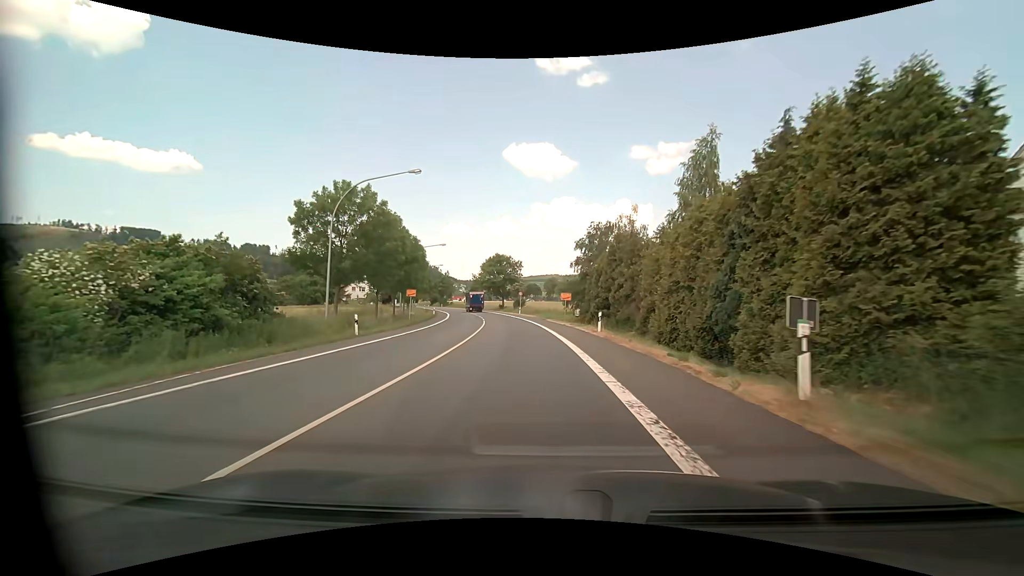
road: primary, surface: asphalt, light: Day
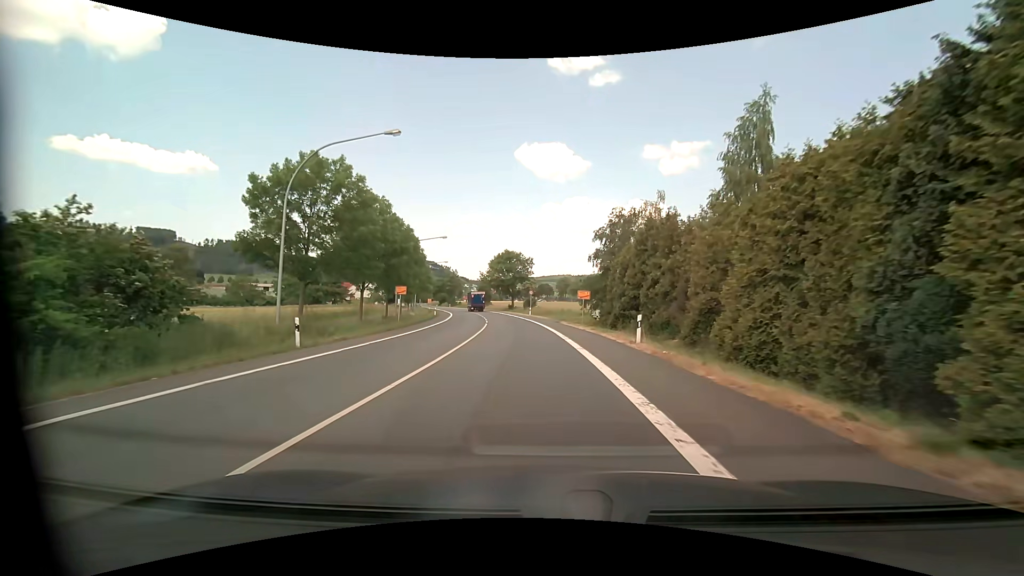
(-0.1, +7.3) m; -2°
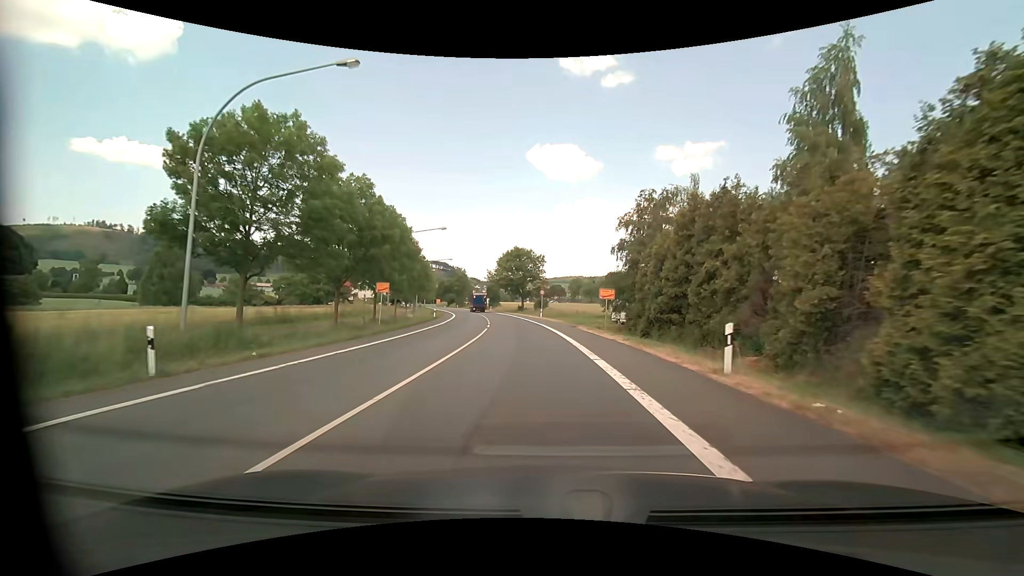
(-0.1, +7.4) m; -1°
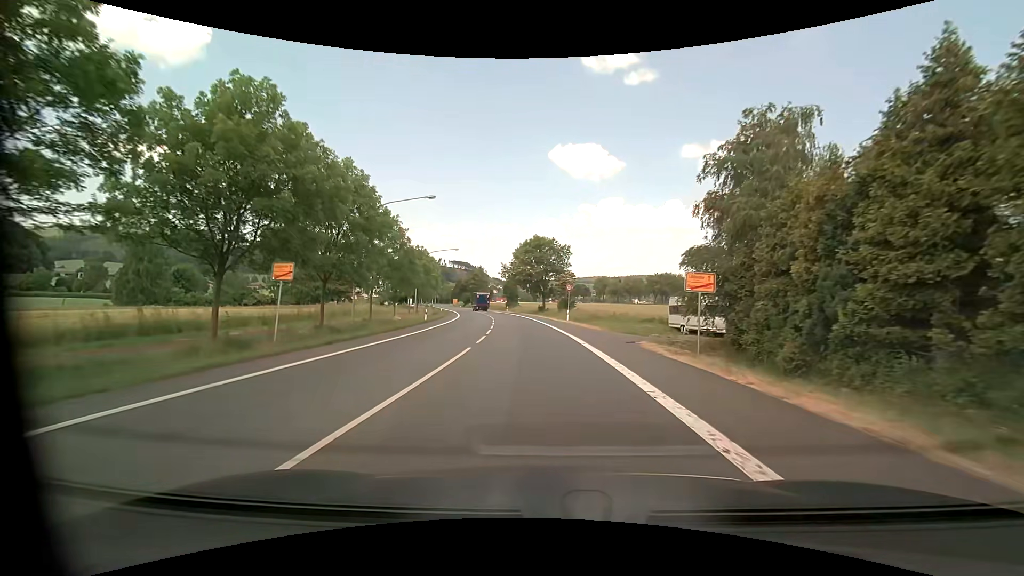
(-0.3, +15.1) m; -2°
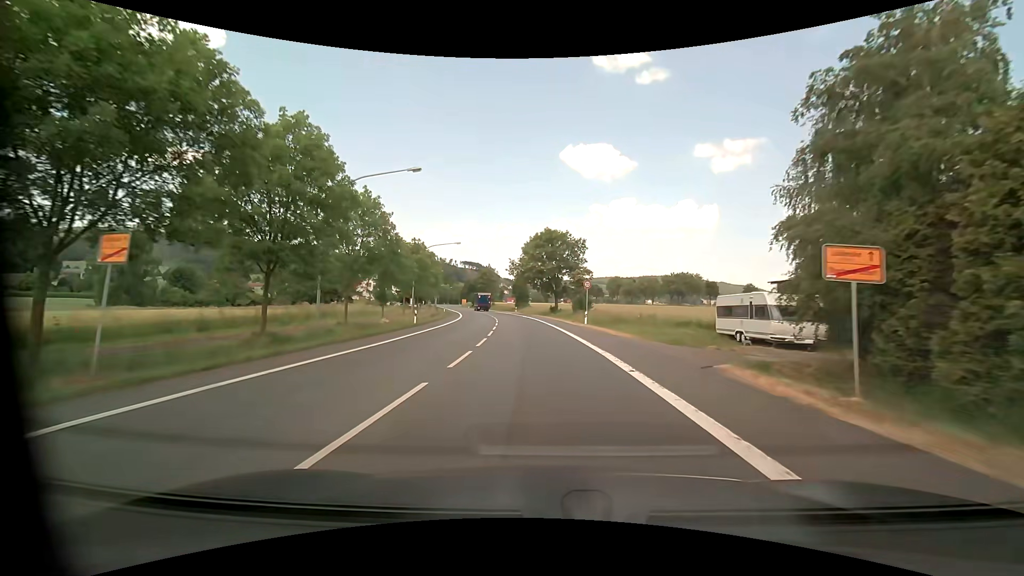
(-0.1, +7.7) m; -1°
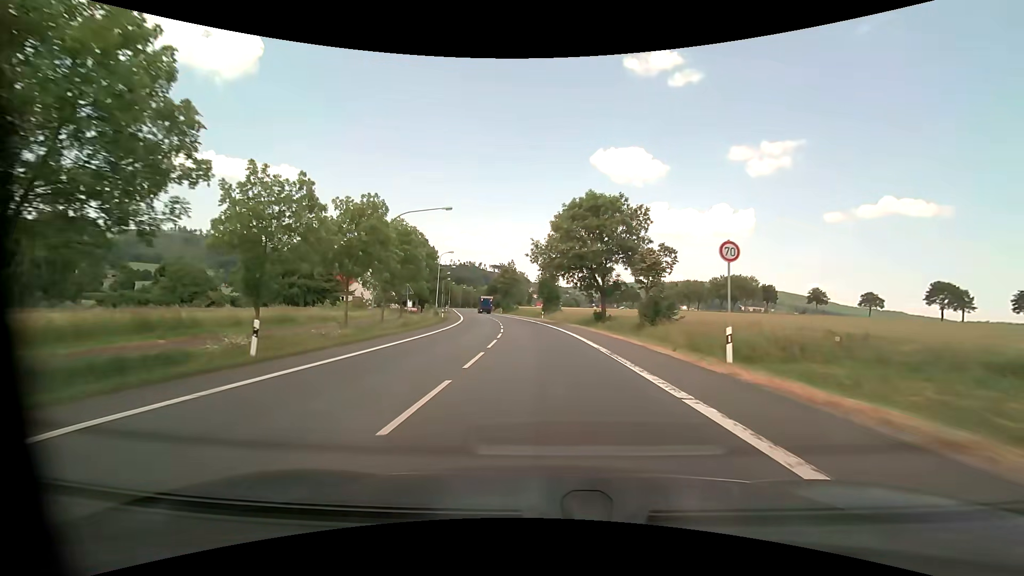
(-0.8, +24.4) m; -4°
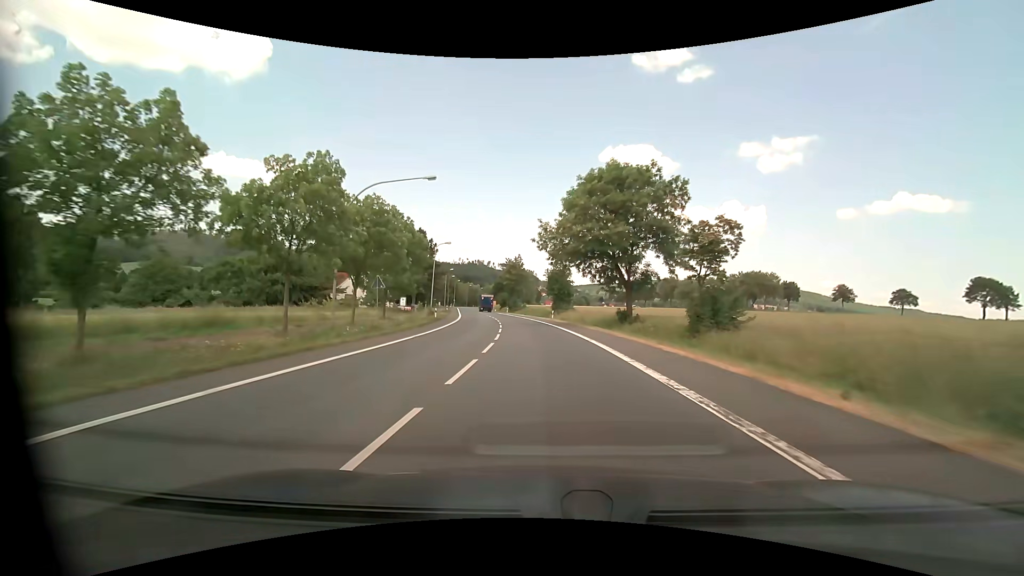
(-0.1, +9.0) m; -1°
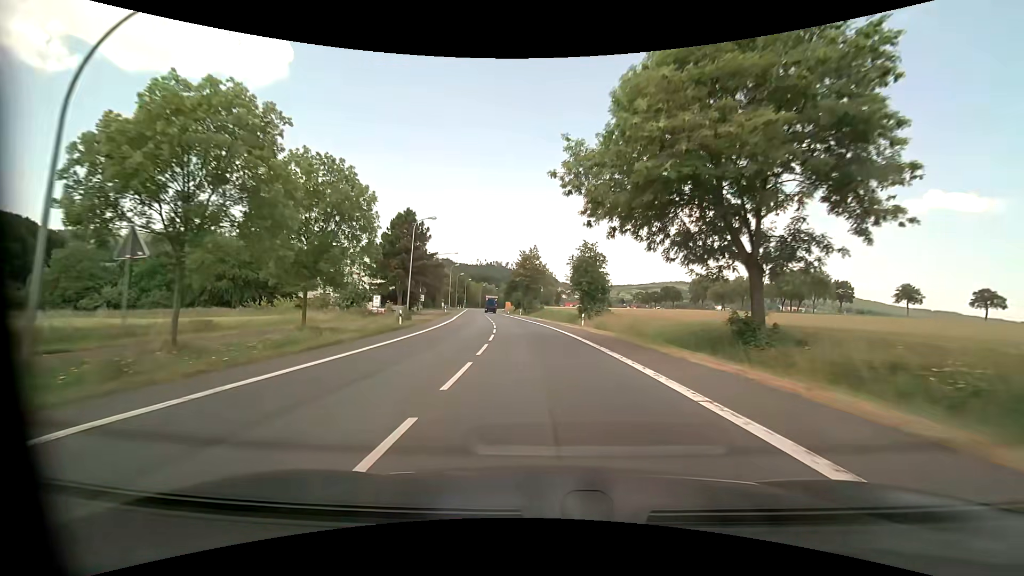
(-0.4, +19.1) m; -2°
(0, +10) (0, +20) (-1, +30) (-2, +40) (-3, +50) (-4, +60) (-6, +70) (-7, +80) (-9, +89) (-10, +99) m
